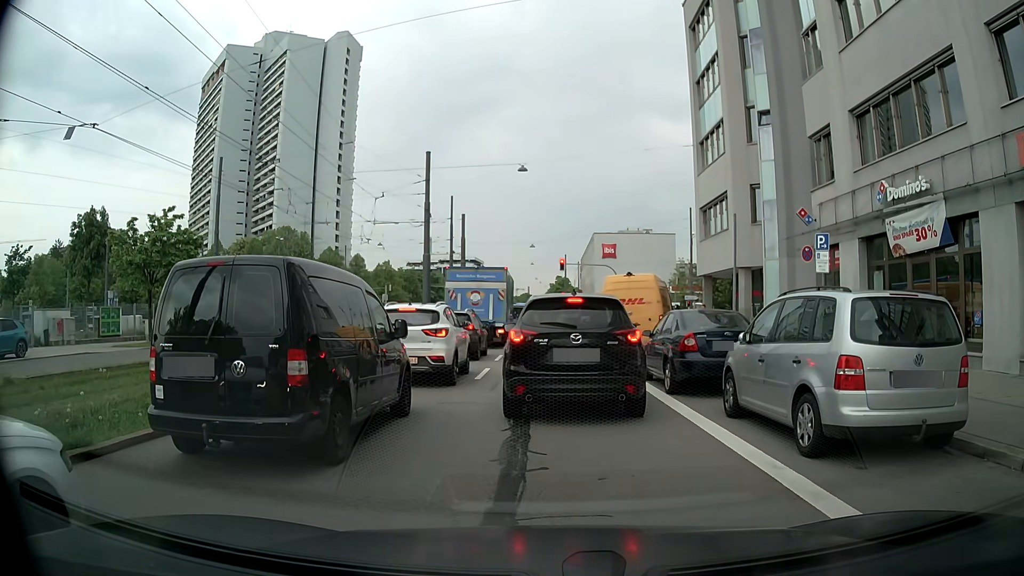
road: secondary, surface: asphalt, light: Day
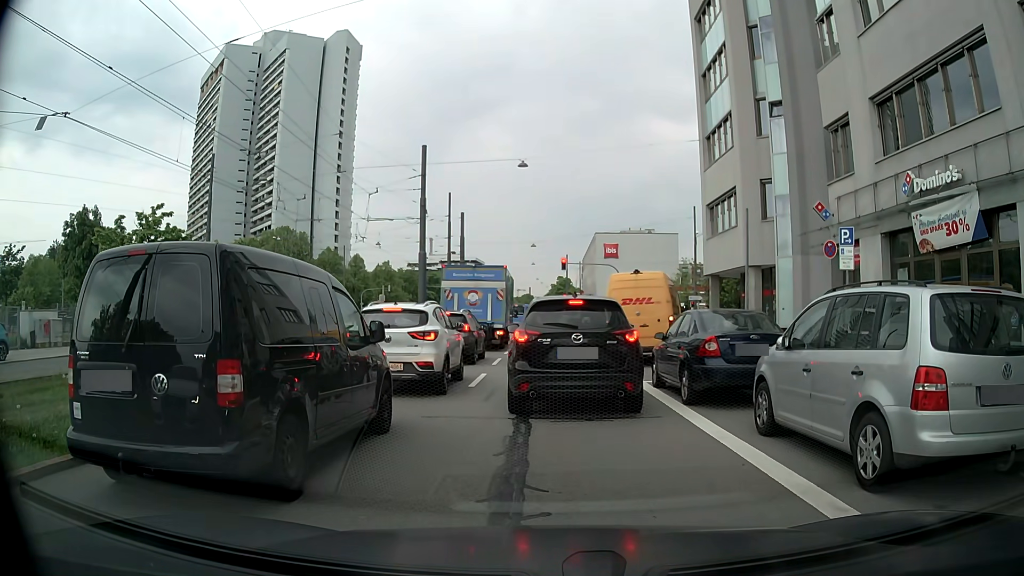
(0.0, +1.4) m; 0°
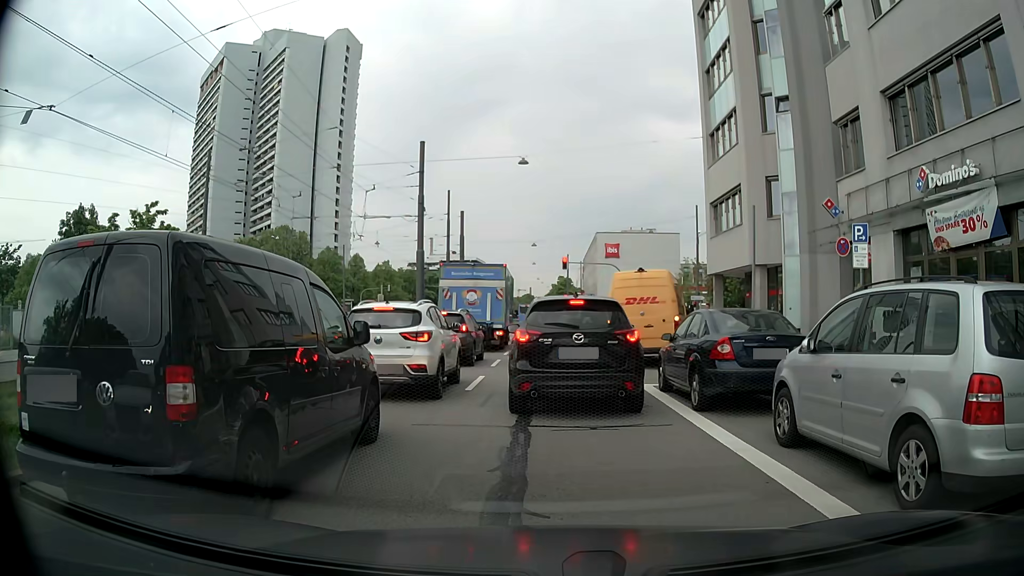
(0.0, +0.7) m; 0°
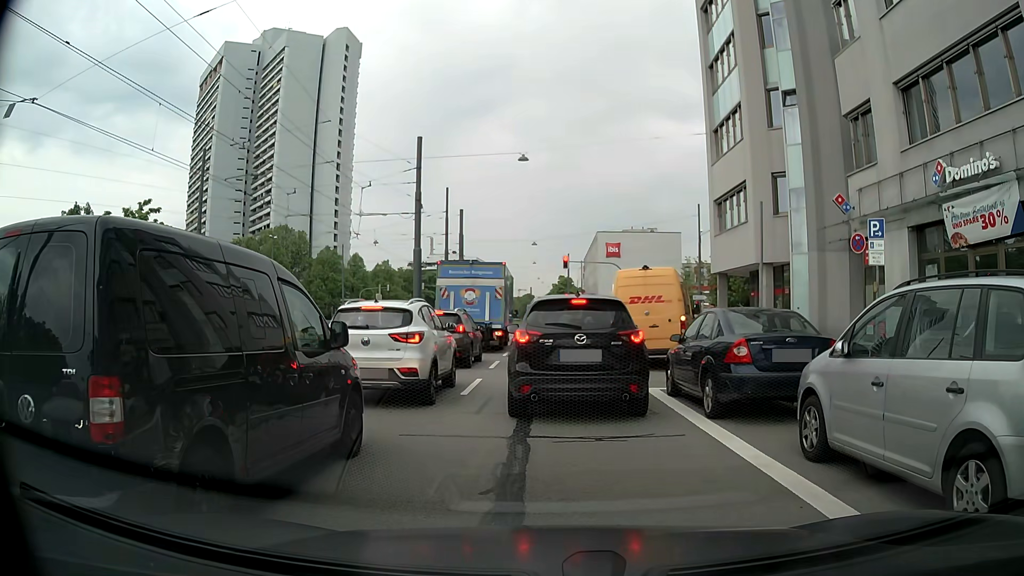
(0.0, +0.8) m; 0°
